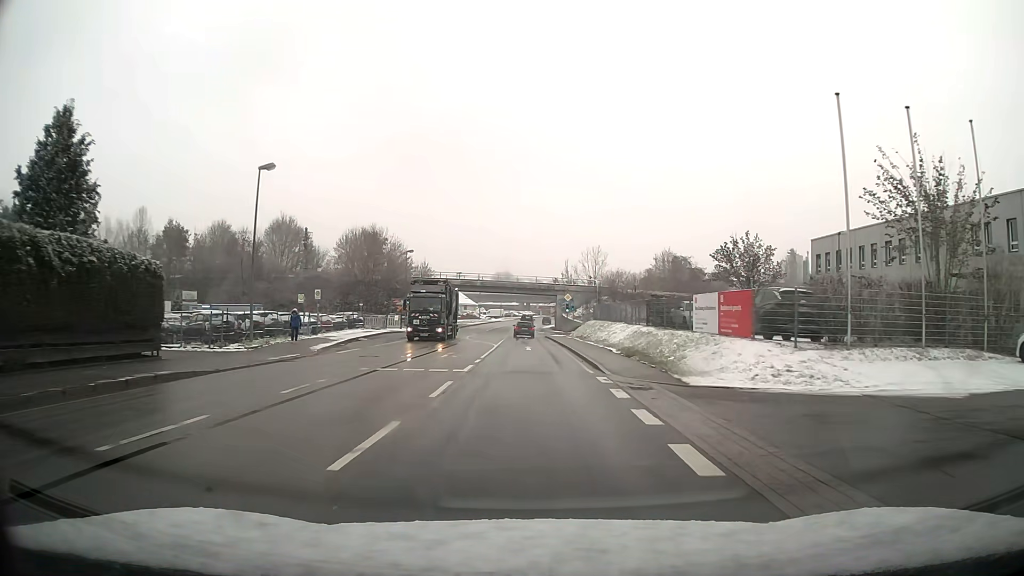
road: primary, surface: asphalt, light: Day
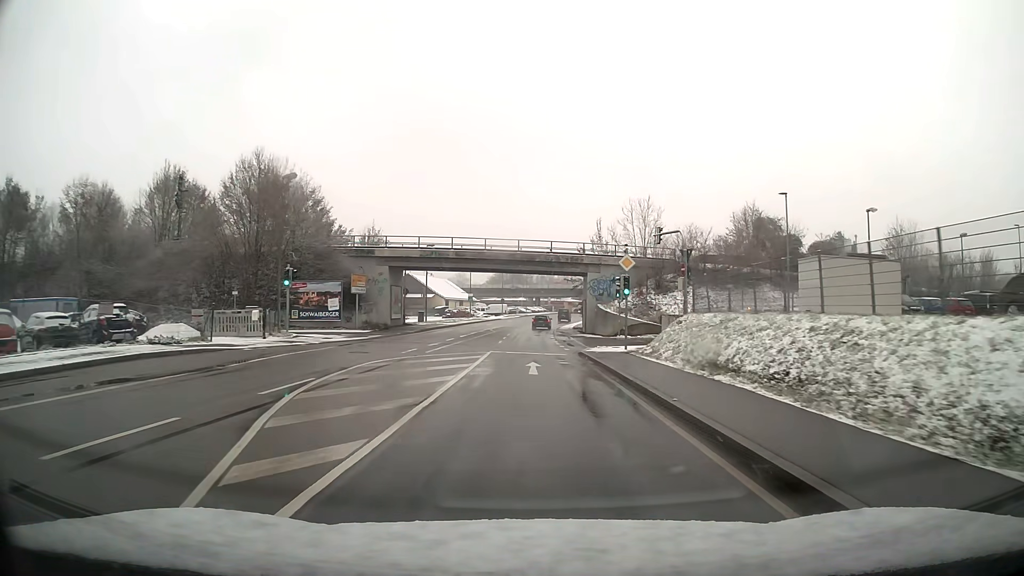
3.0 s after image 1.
(-0.3, +37.7) m; -1°
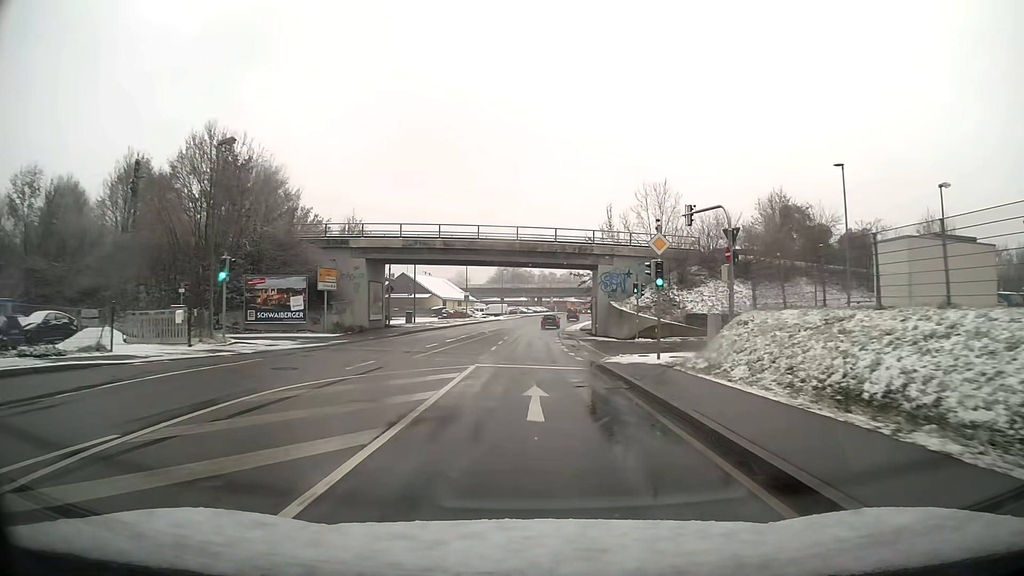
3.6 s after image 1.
(0.0, +7.6) m; 0°
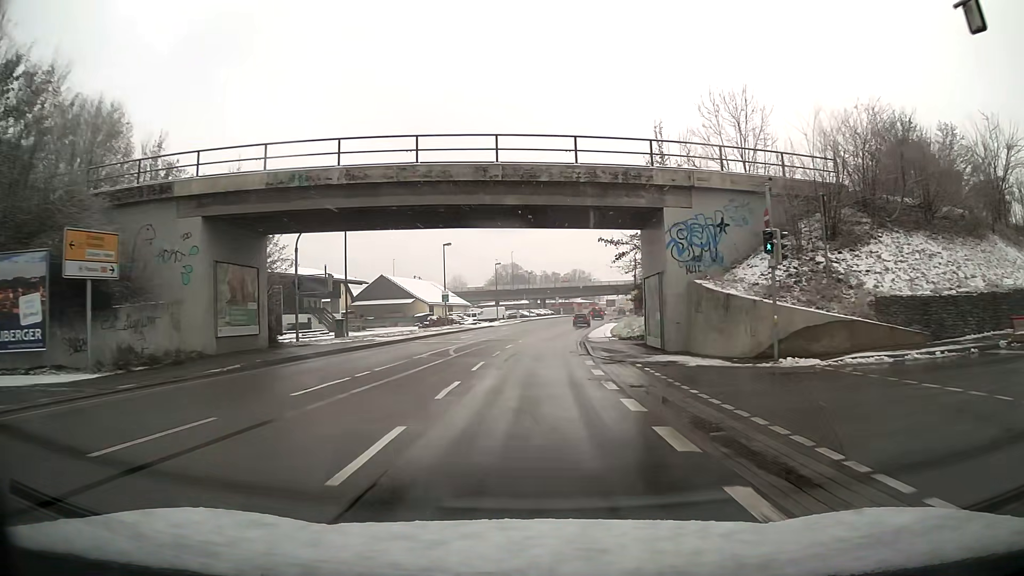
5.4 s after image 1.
(0.0, +23.0) m; 0°
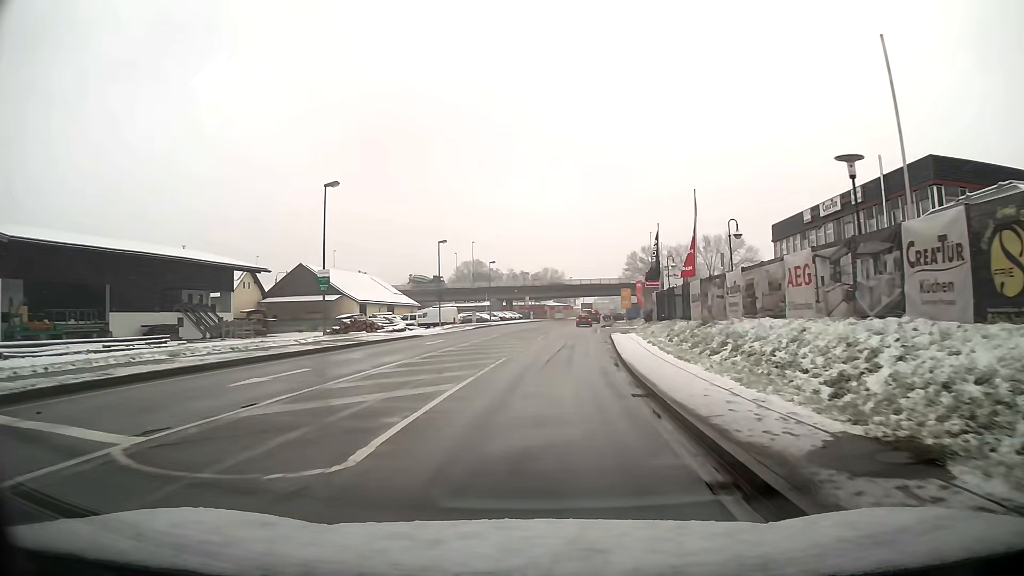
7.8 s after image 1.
(+0.7, +30.6) m; +3°
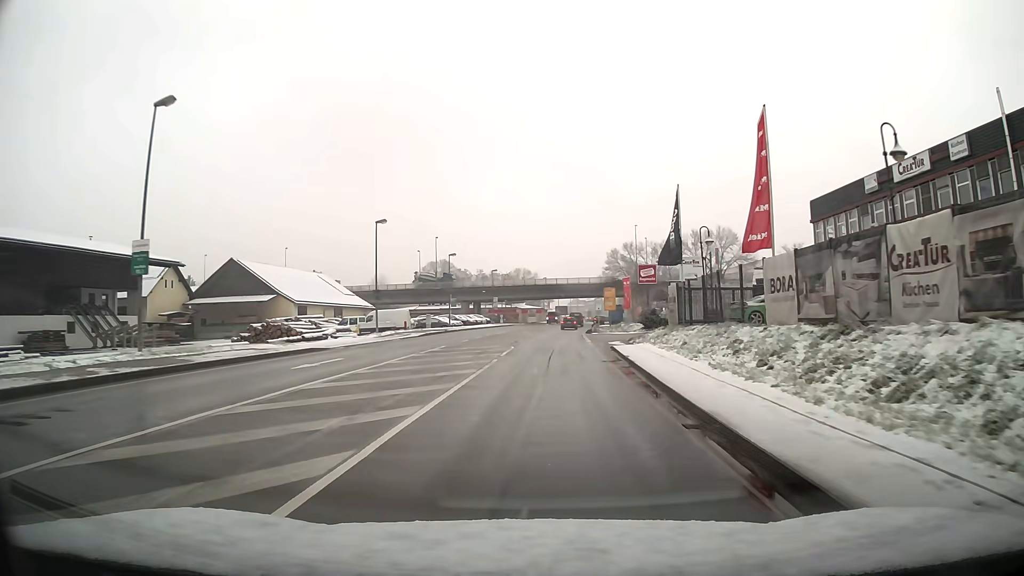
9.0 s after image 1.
(+0.3, +15.3) m; +2°
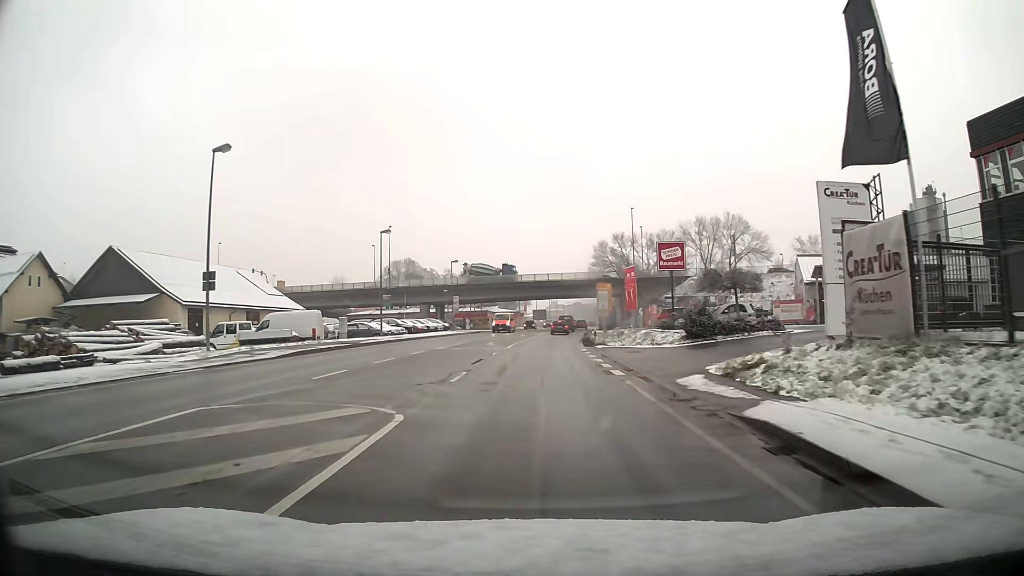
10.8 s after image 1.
(+0.4, +22.9) m; +2°
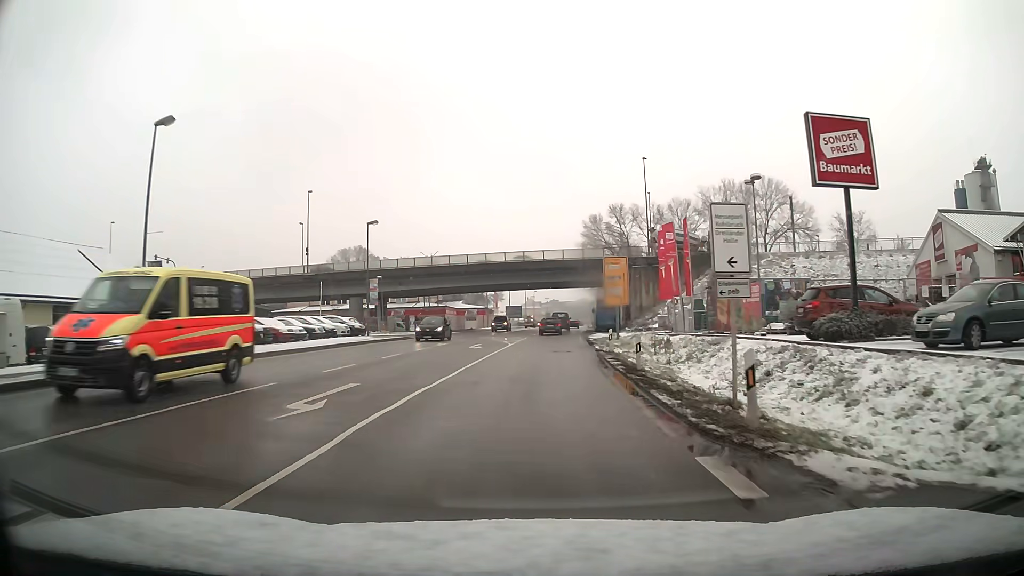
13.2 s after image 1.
(+0.5, +29.9) m; +2°
(0, +10) (0, +20) (+1, +30) (+1, +40) (+1, +50) (+2, +60) (+3, +70) (+3, +80) (+4, +90) (+5, +100) m
